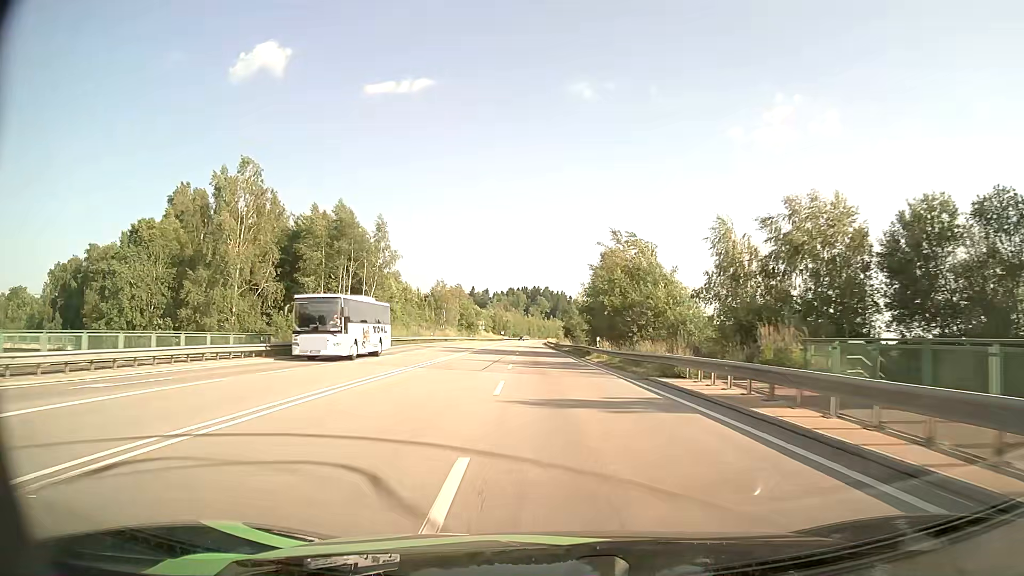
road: primary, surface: asphalt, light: Day
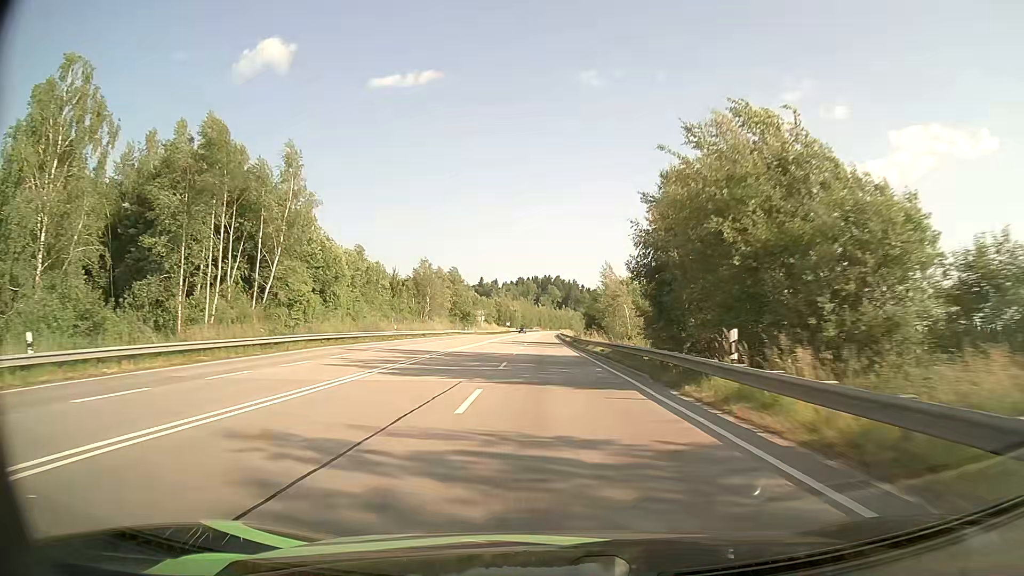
(-0.2, +27.9) m; -1°
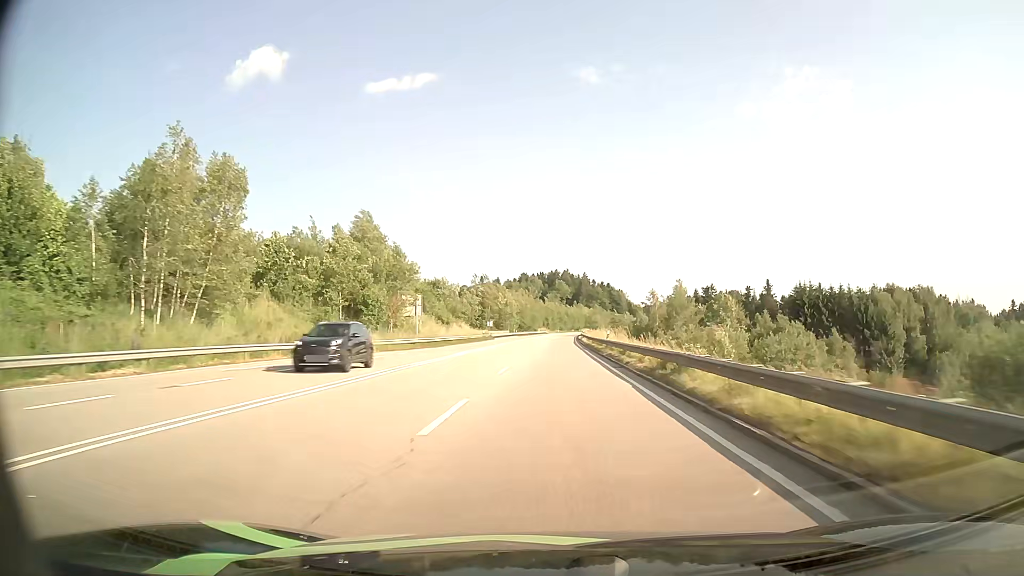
(-0.7, +74.0) m; -1°
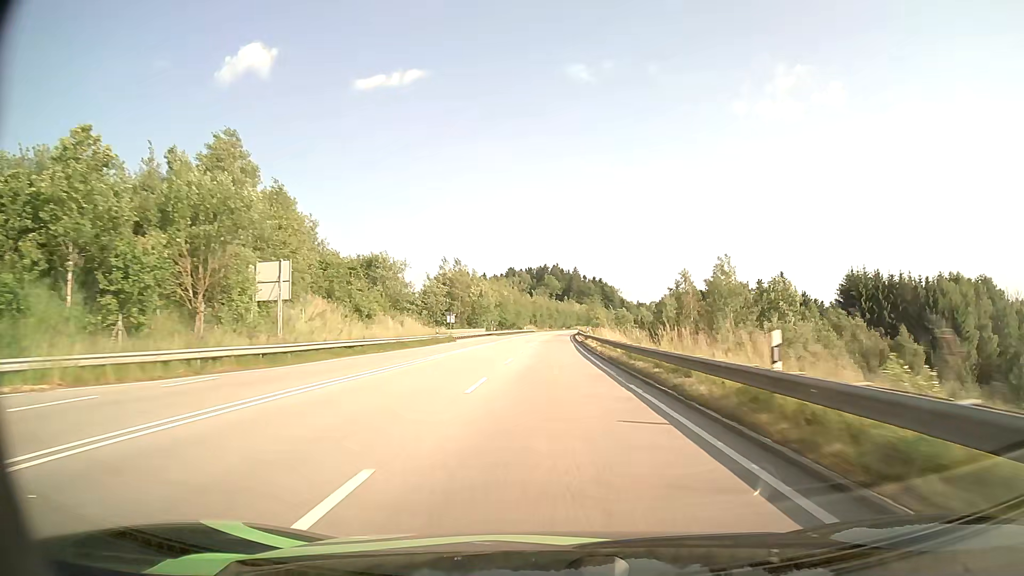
(+0.2, +30.6) m; +1°
(0, +10) (0, +20) (0, +30) (0, +40) (+1, +50) (+1, +60) (+1, +70) (+1, +80) (+2, +90) (+2, +100) m
